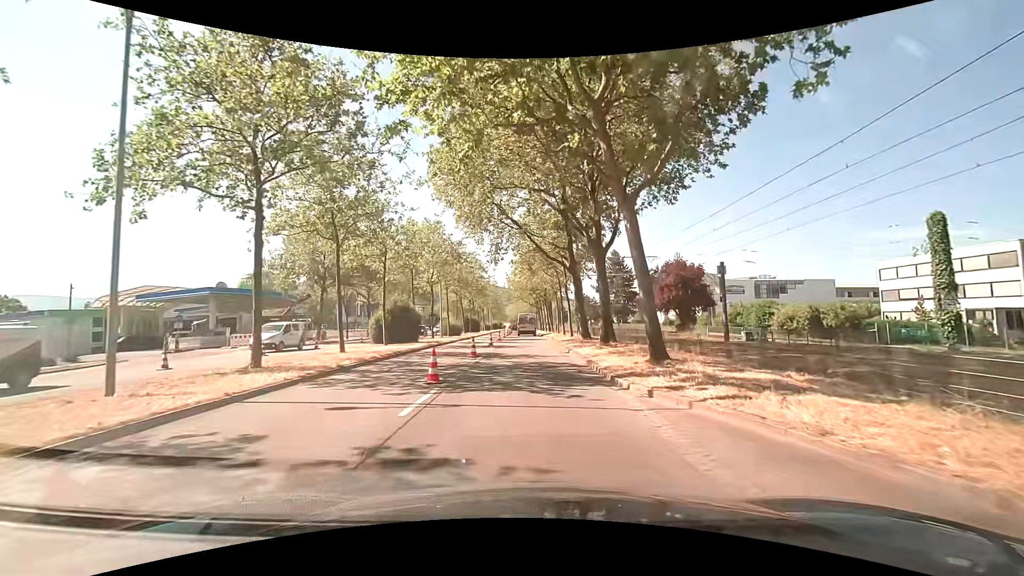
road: primary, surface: asphalt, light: Day
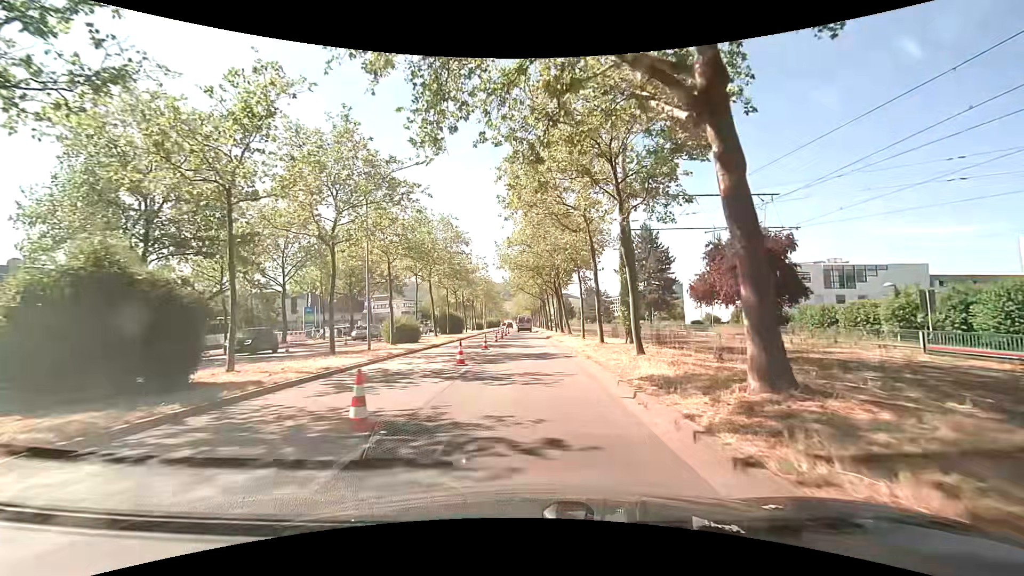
(0.0, +22.3) m; -1°
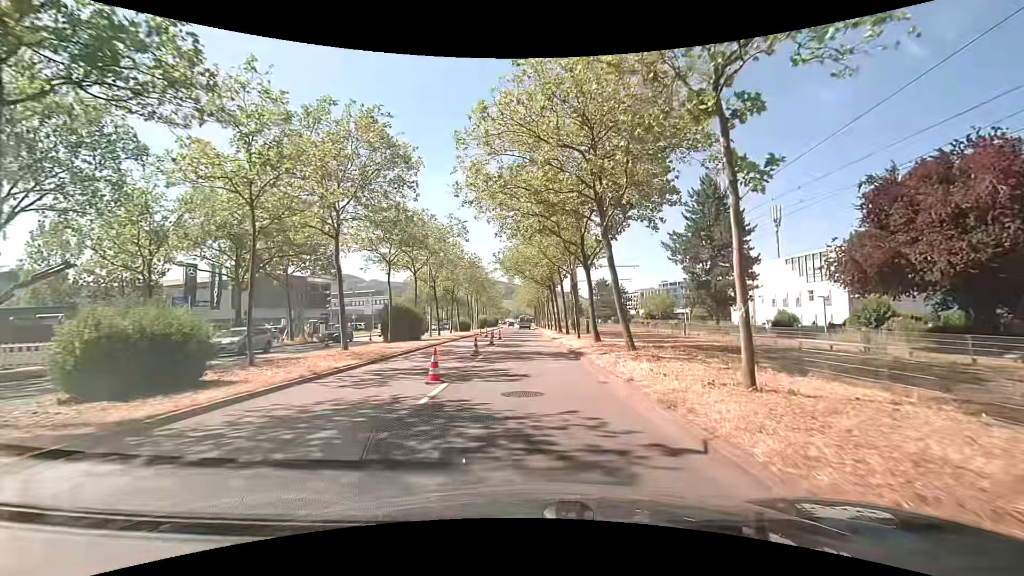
(+0.1, +22.6) m; 0°
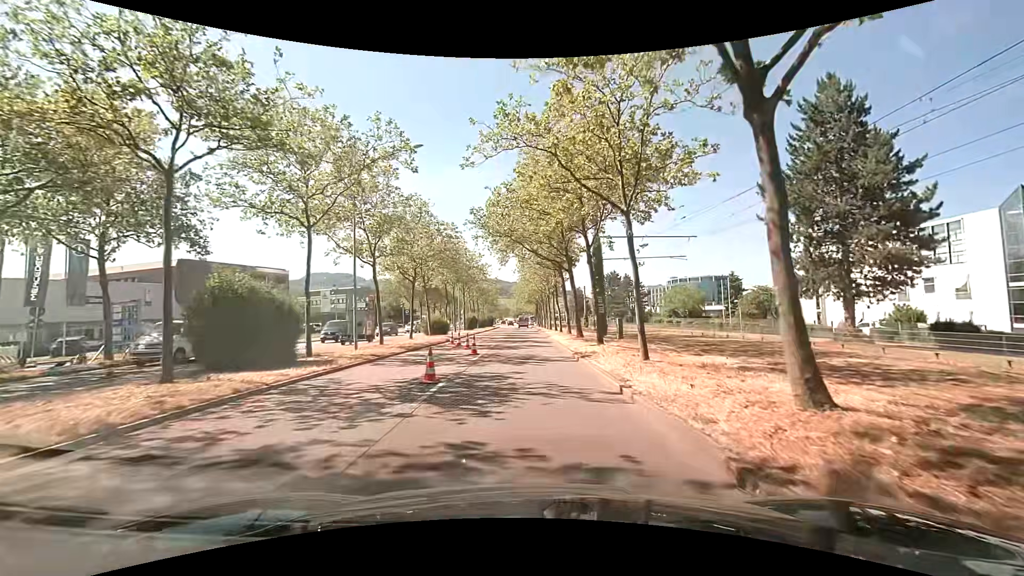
(+0.1, +18.3) m; -1°
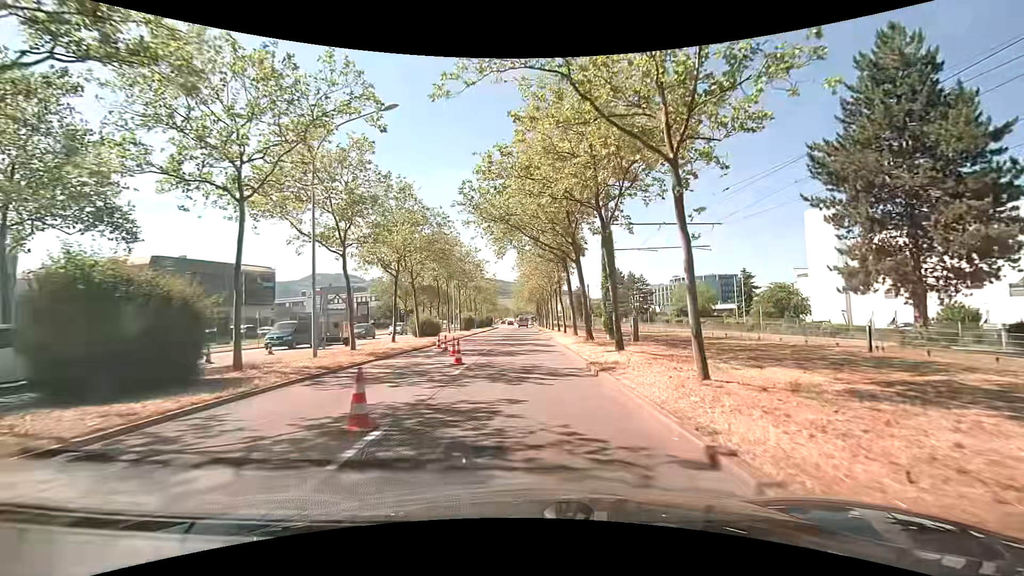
(+0.1, +4.6) m; +1°
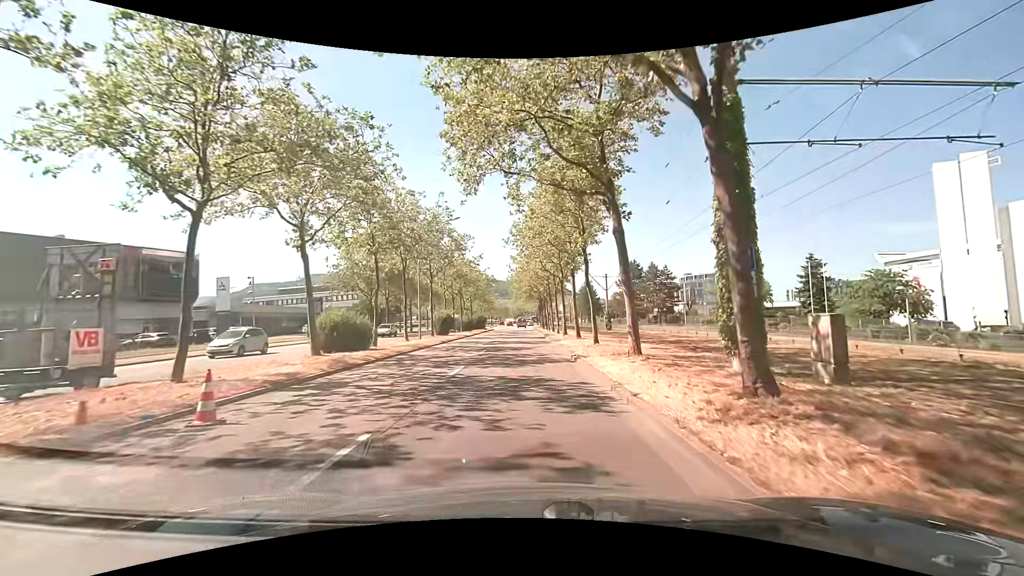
(0.0, +18.8) m; -1°
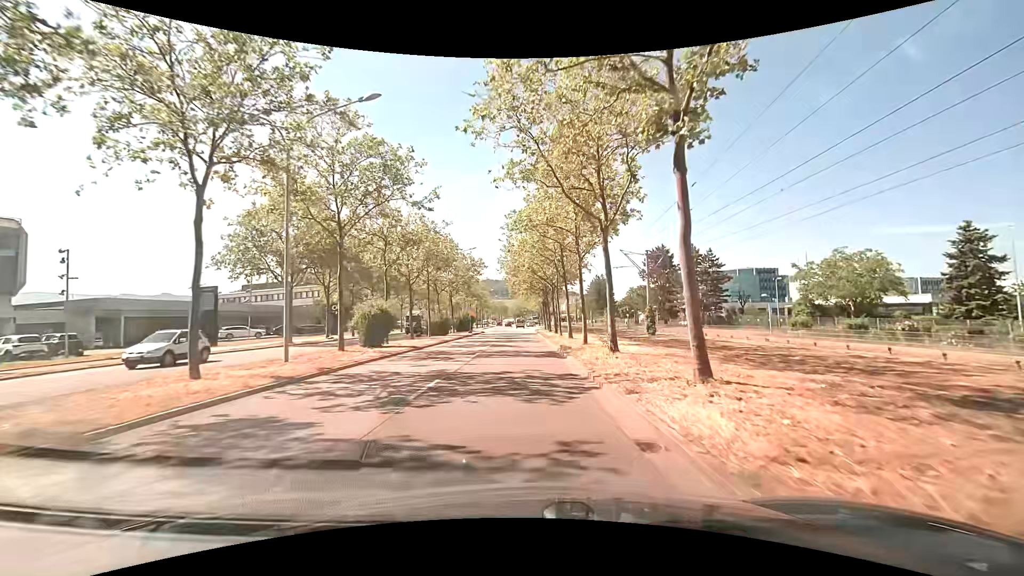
(+0.4, +22.1) m; +1°
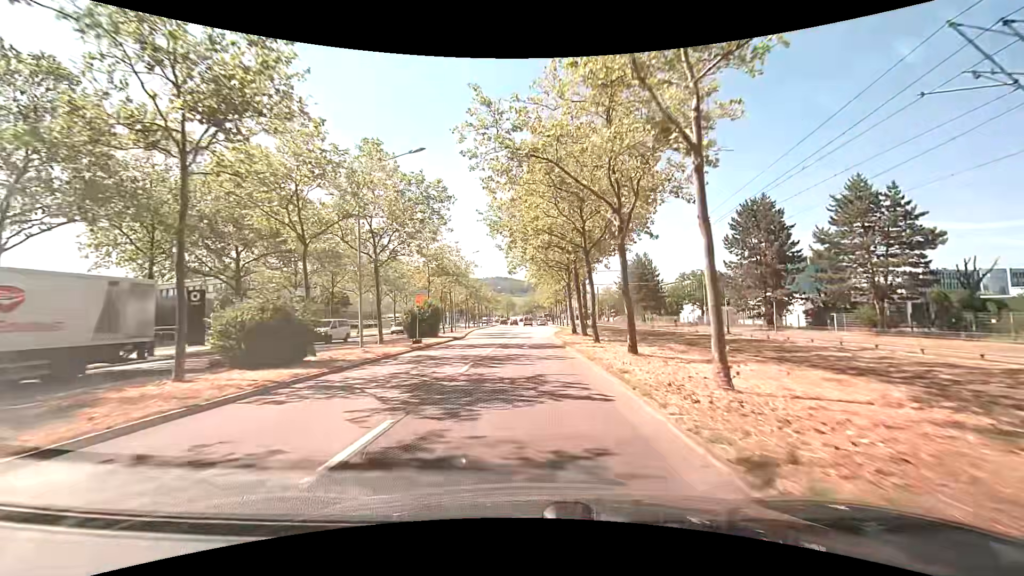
(-0.2, +32.9) m; -1°
(0, +10) (0, +20) (0, +30) (0, +40) (0, +50) (0, +60) (0, +70) (0, +80) (0, +90) (0, +100) m
